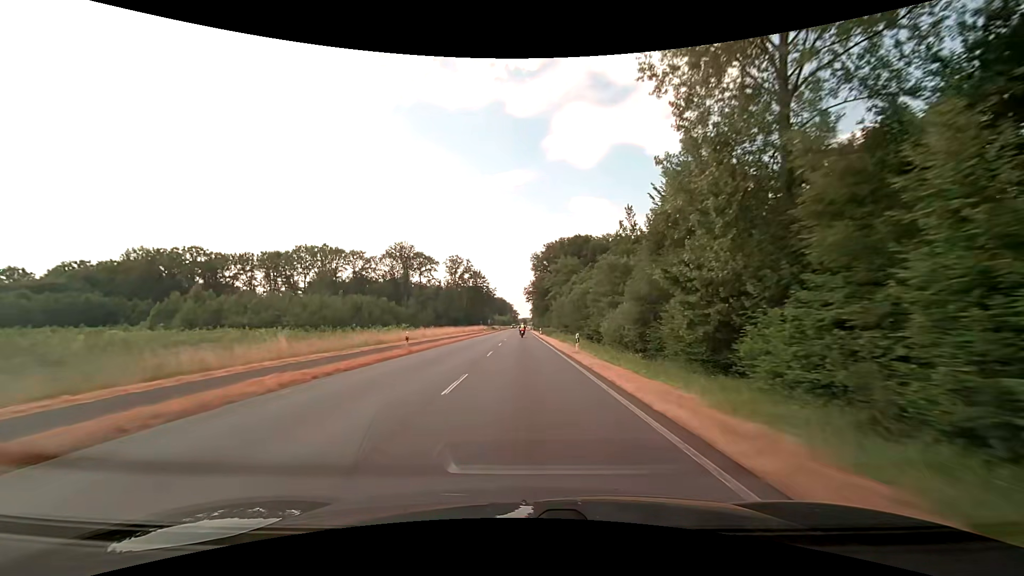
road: primary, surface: asphalt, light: Day
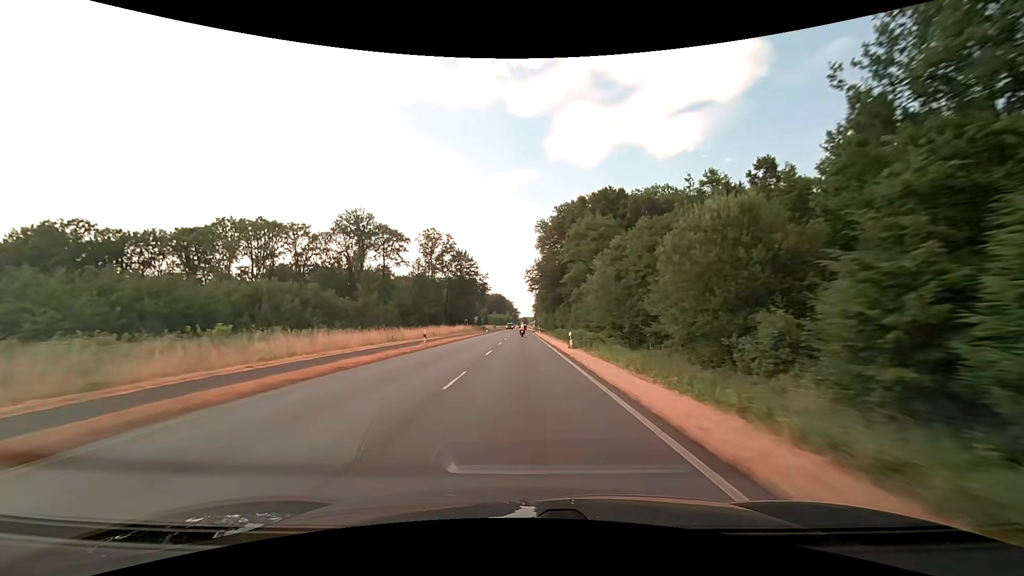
(-0.1, +47.4) m; 0°
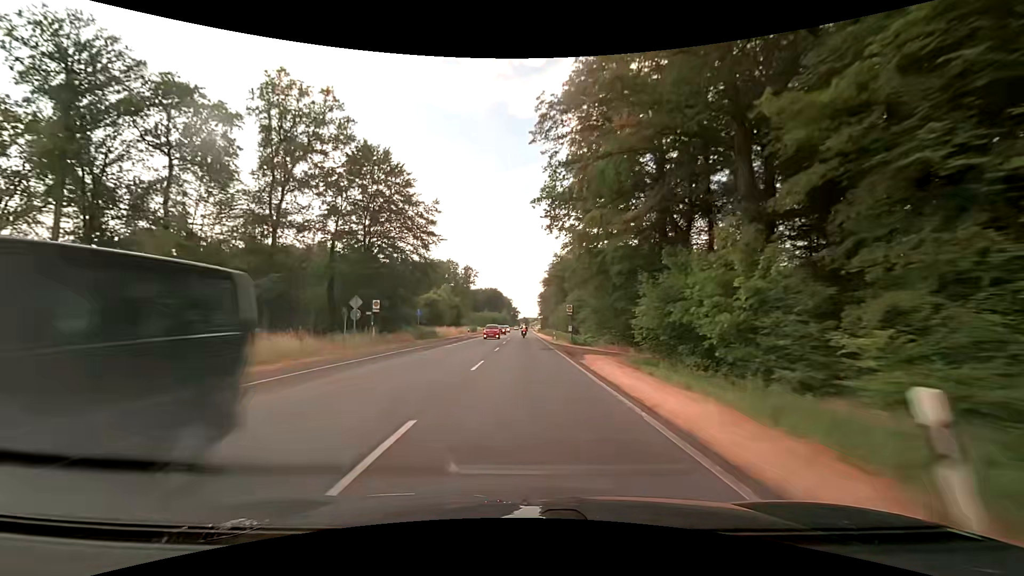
(-0.2, +79.1) m; 0°
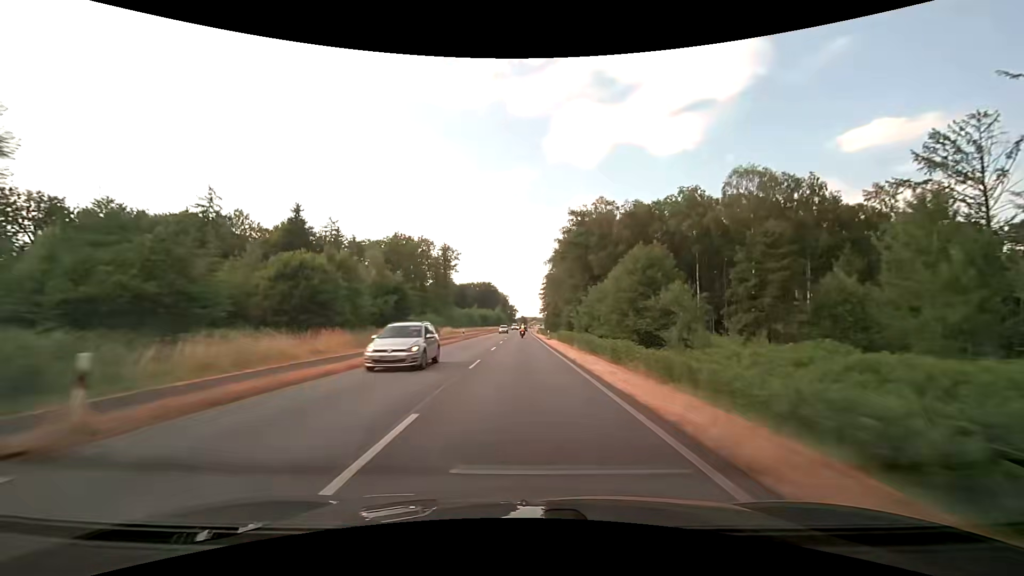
(+0.2, +47.5) m; 0°
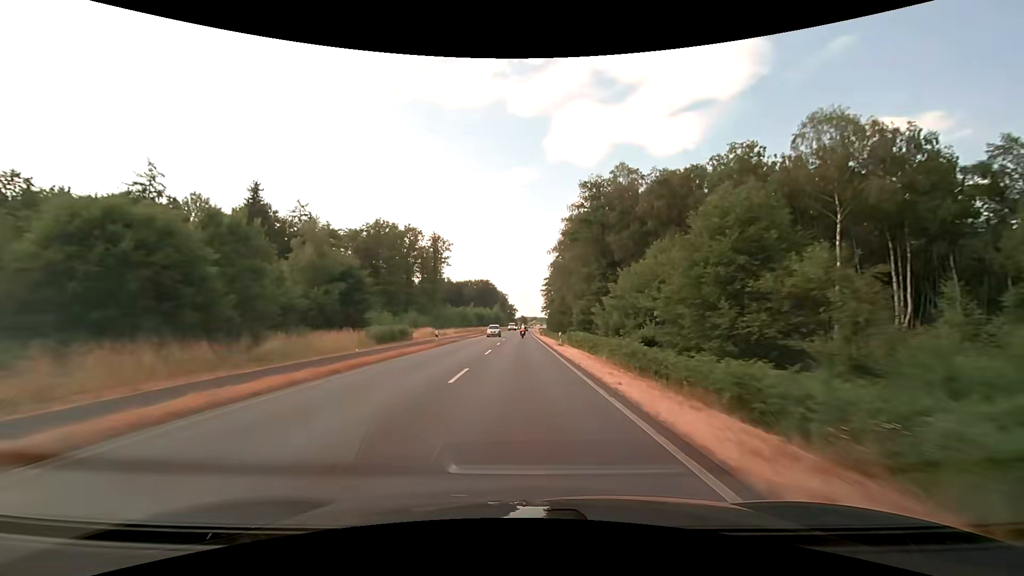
(0.0, +15.8) m; 0°
